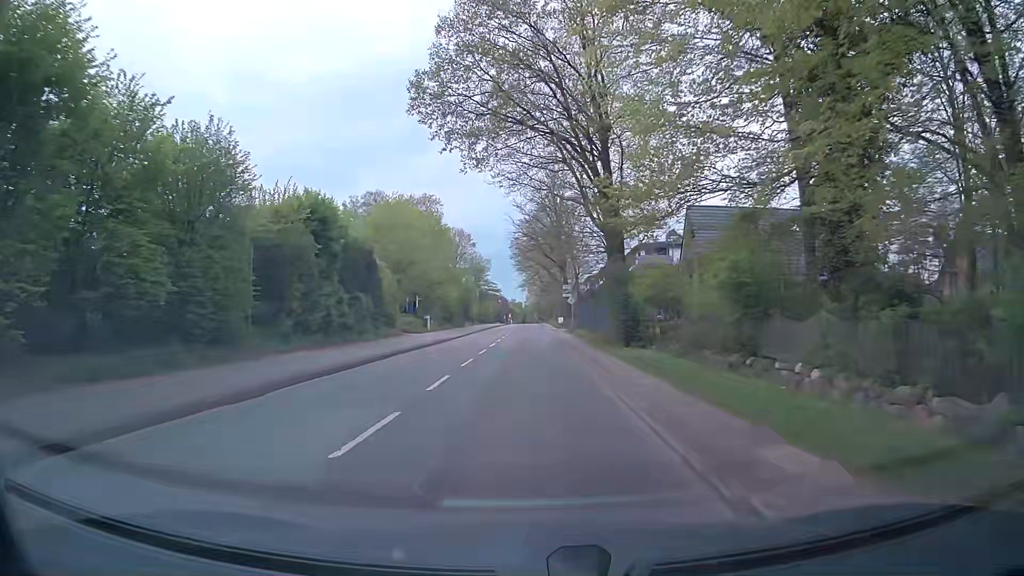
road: tertiary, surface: asphalt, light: Day
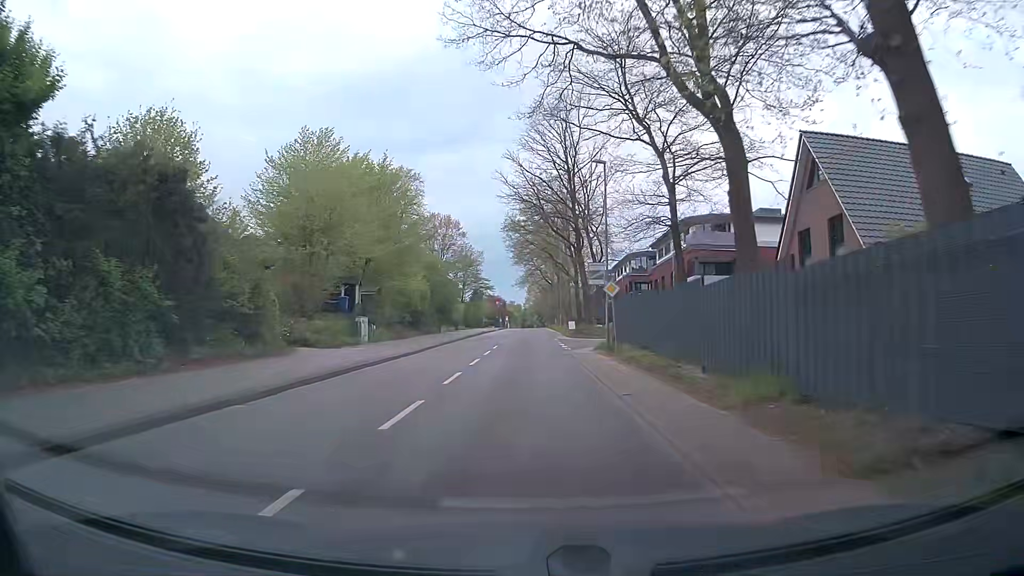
(0.0, +22.5) m; 0°
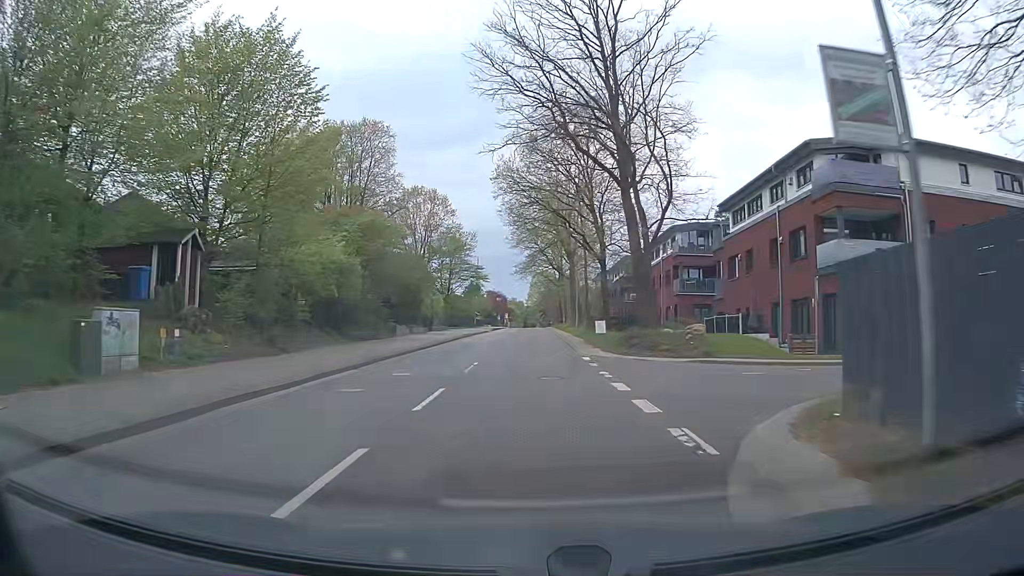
(-0.2, +22.7) m; -1°
(0, +10) (0, +20) (0, +30) (0, +40) (0, +50) (+1, +60) (+1, +70) (+1, +80) (+1, +90) (+1, +100) m
